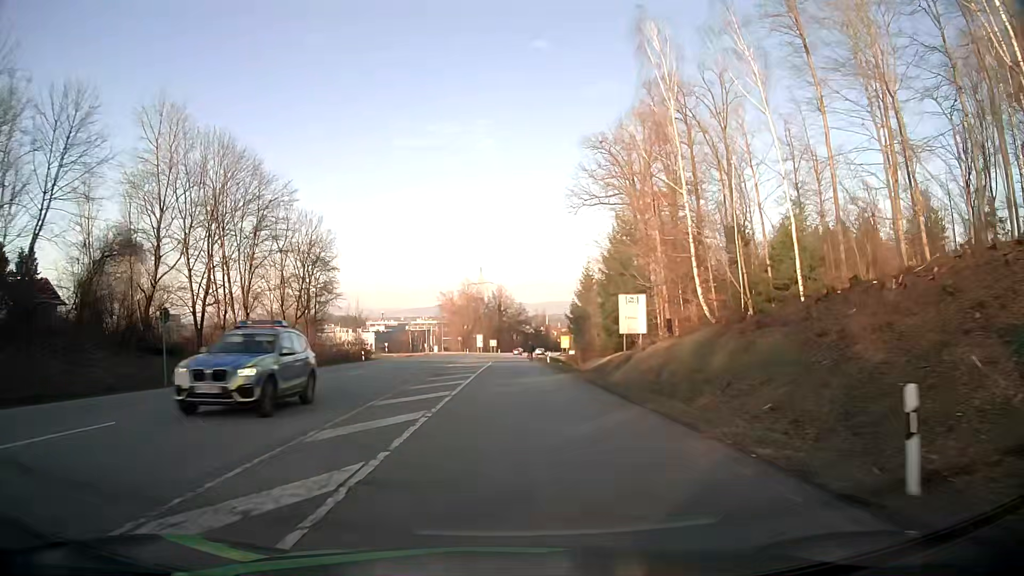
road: secondary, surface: asphalt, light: Day
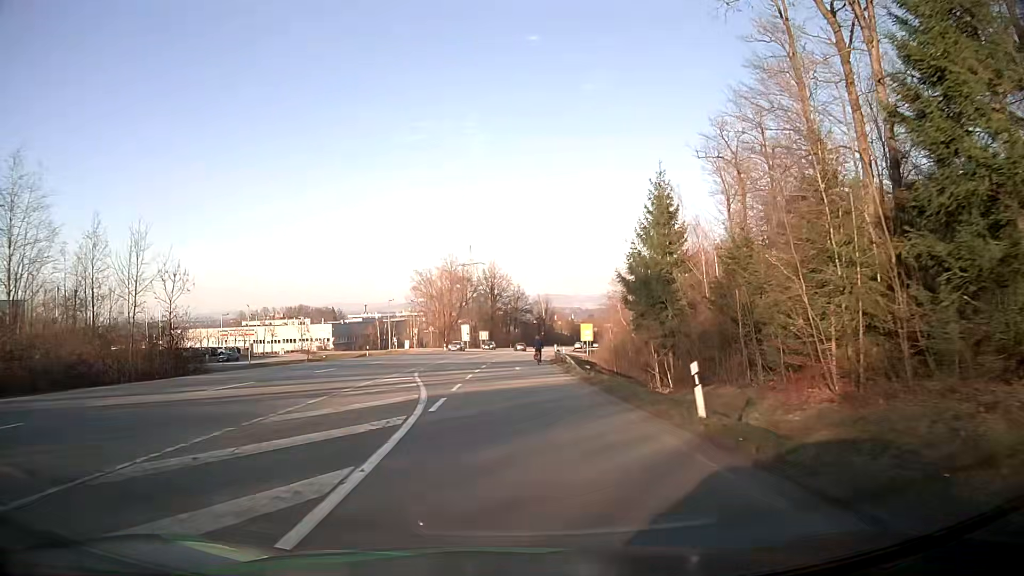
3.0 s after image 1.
(+0.2, +47.4) m; 0°
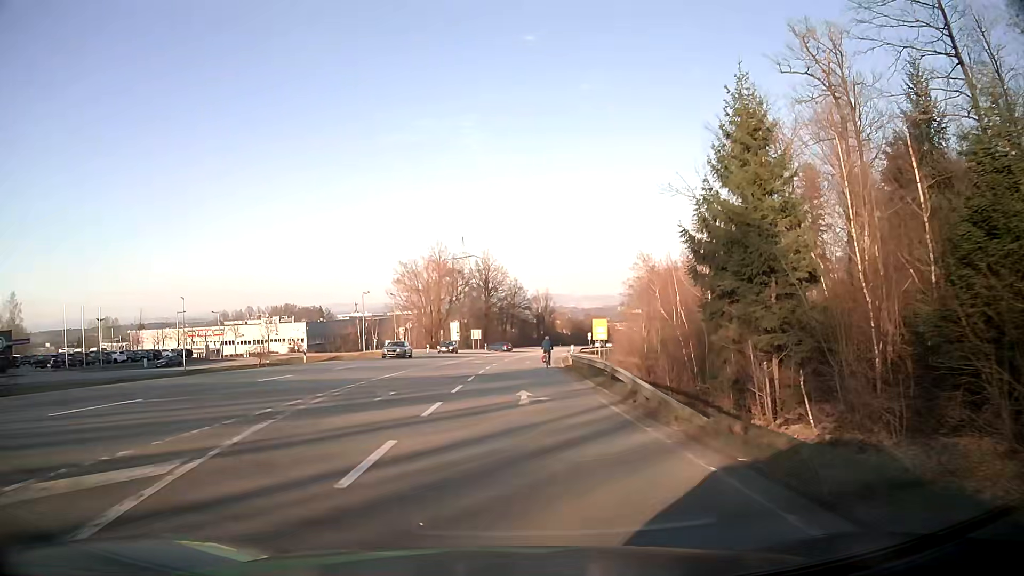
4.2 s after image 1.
(0.0, +18.4) m; 0°
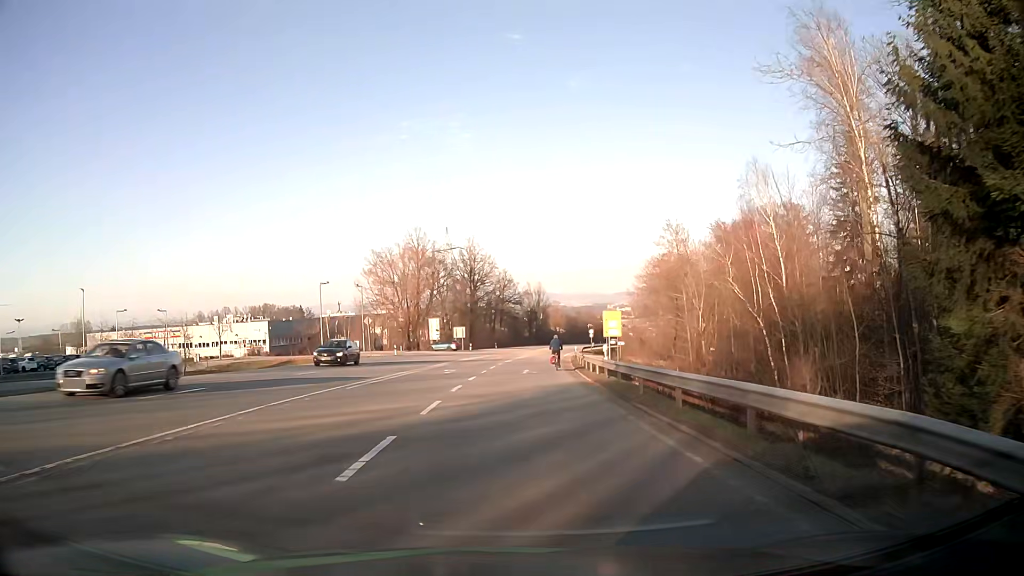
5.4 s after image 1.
(+0.1, +17.7) m; 0°
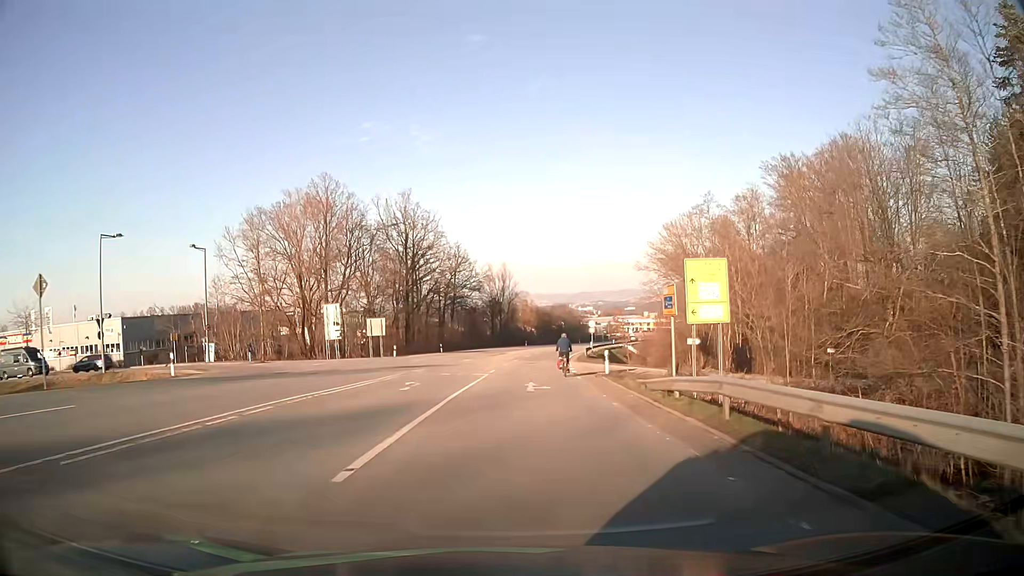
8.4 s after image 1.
(+1.3, +41.7) m; +3°
(0, +10) (0, +20) (+1, +30) (+1, +40) (+2, +50) (+2, +60) (+3, +70) (+4, +80) (+5, +90) (+7, +100) m
